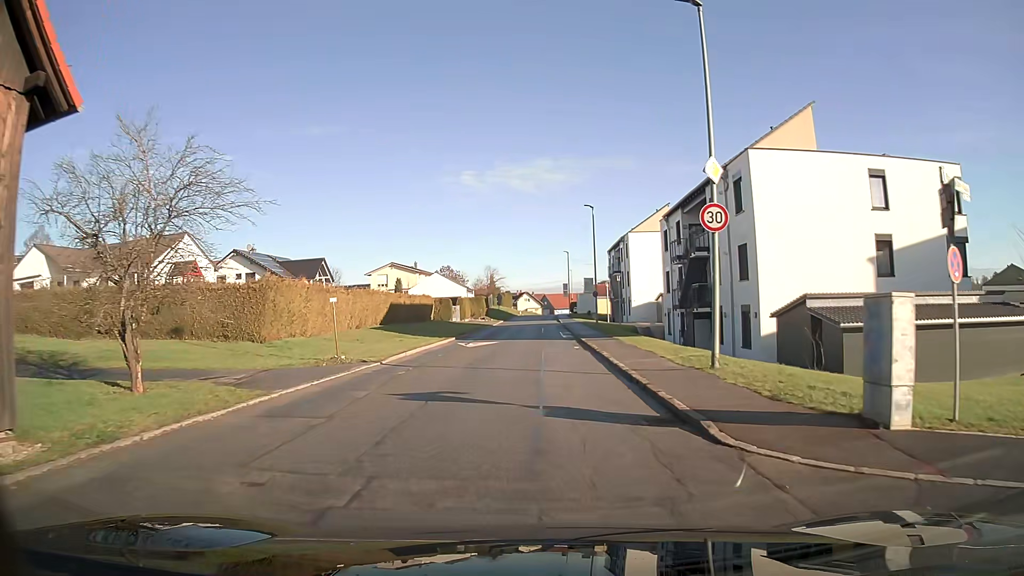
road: tertiary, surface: asphalt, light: Day
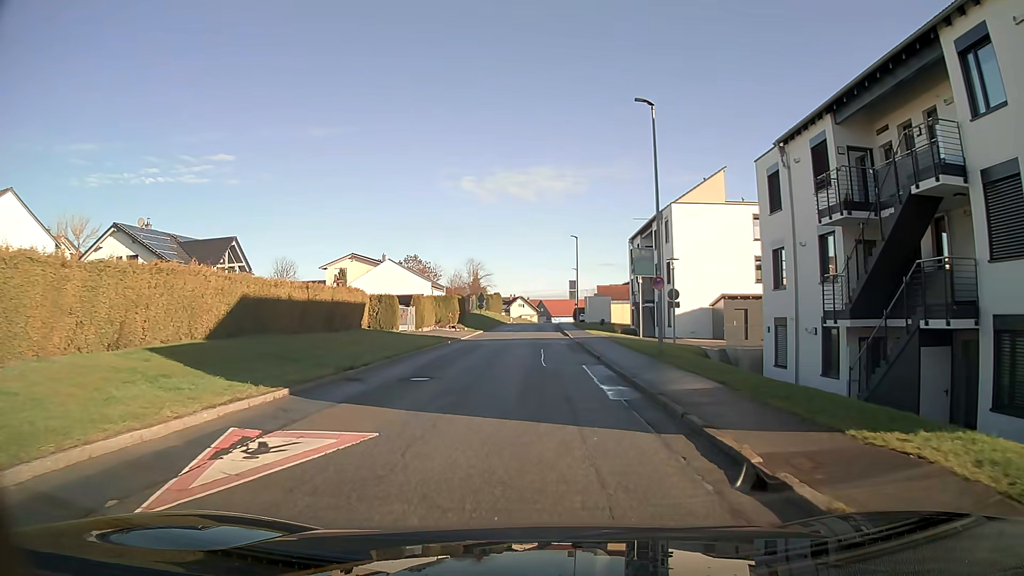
(0.0, +23.4) m; 0°
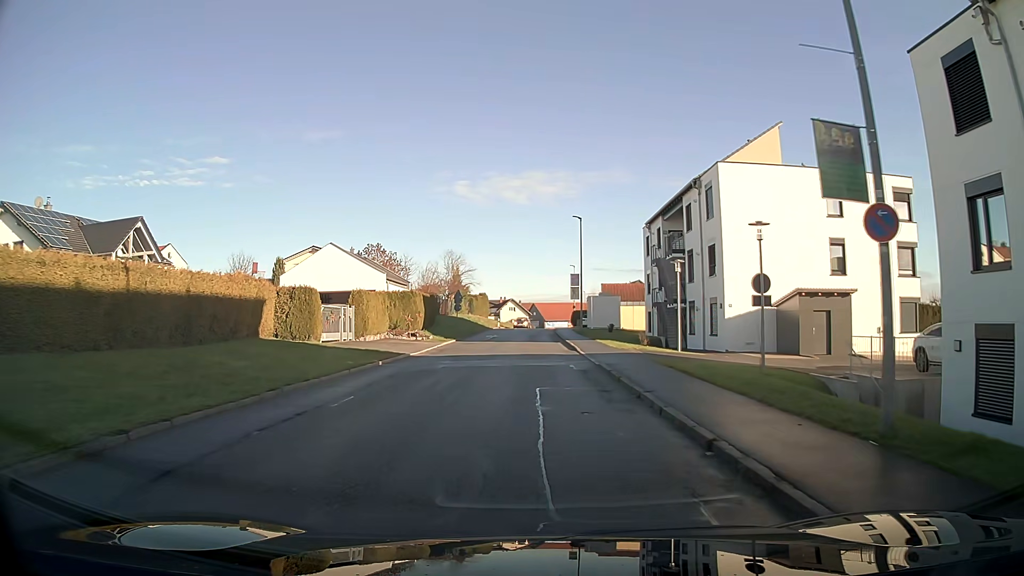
(+0.1, +13.8) m; 0°
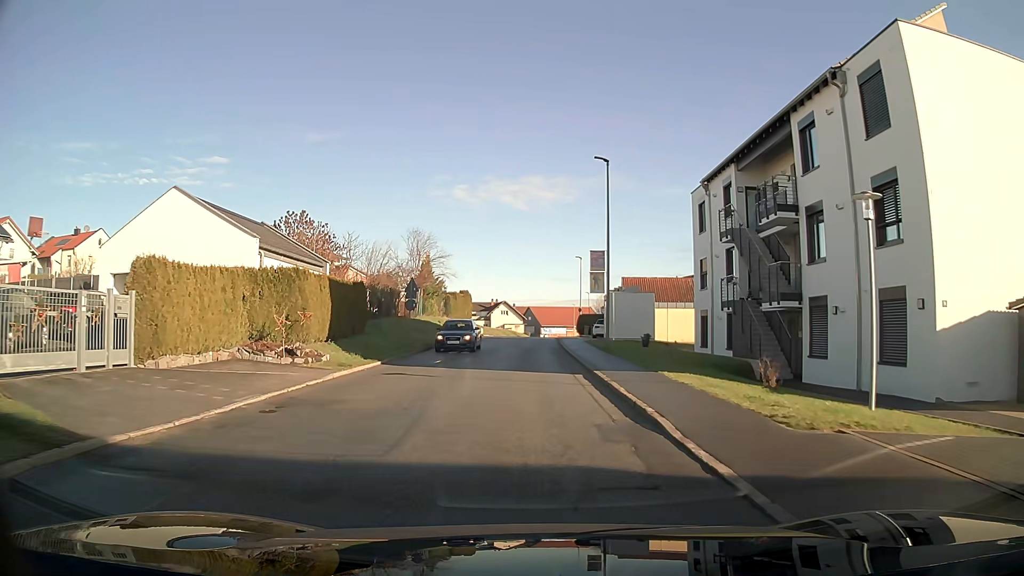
(+0.1, +18.4) m; 0°
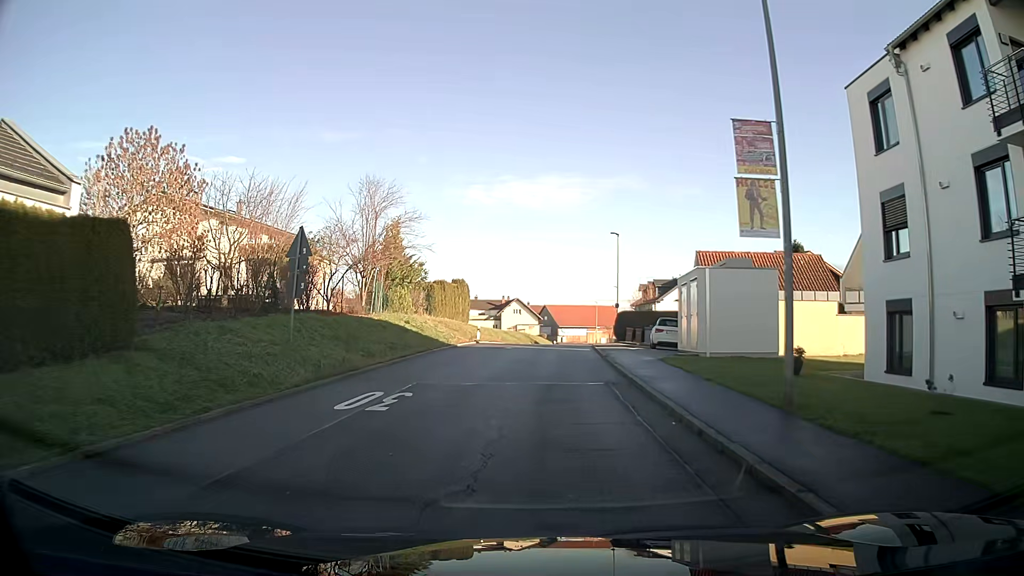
(-0.2, +18.5) m; -1°
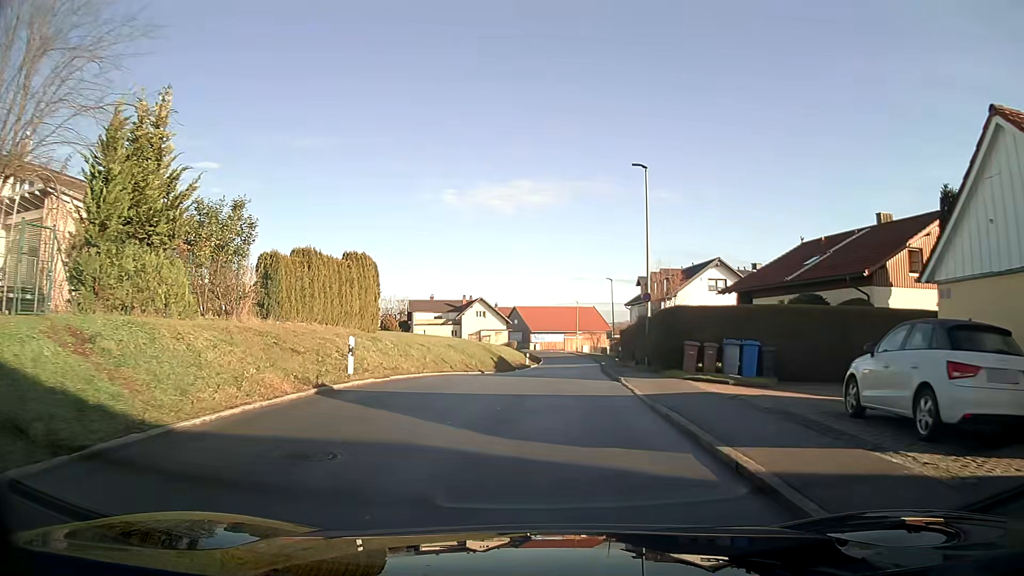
(+0.5, +23.0) m; +3°
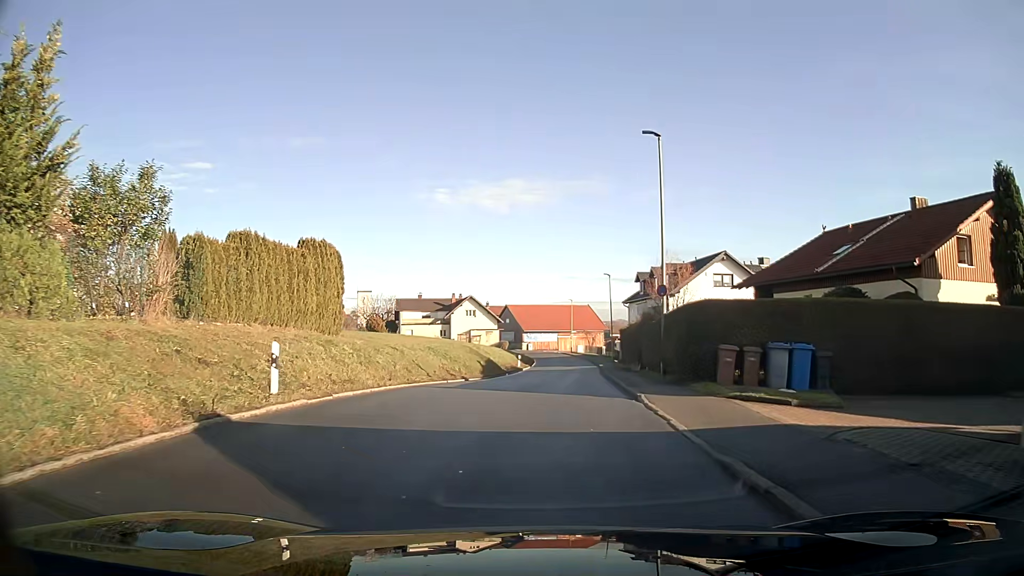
(0.0, +4.7) m; +1°
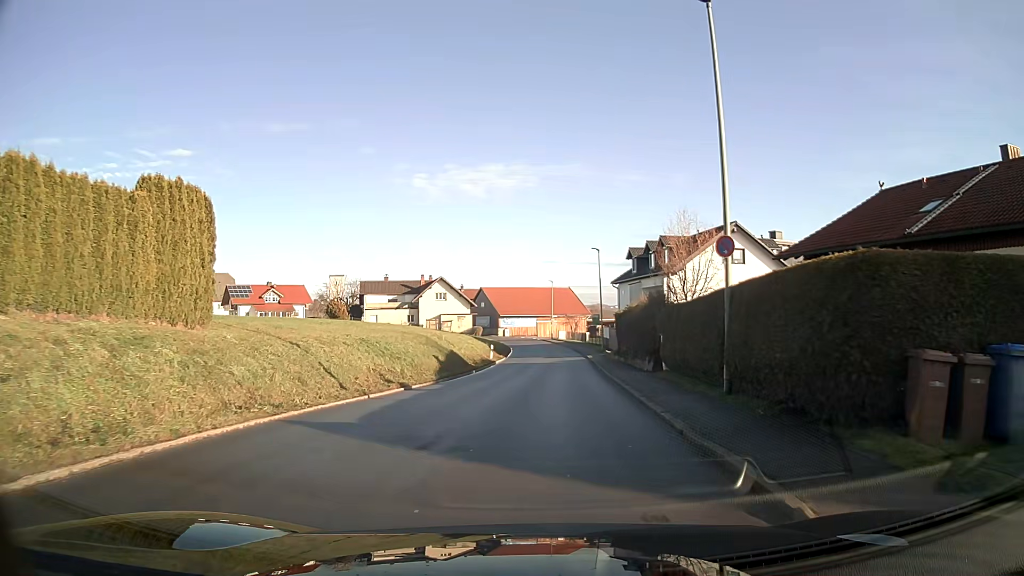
(+0.1, +9.3) m; +2°
(0, +10) (+1, +20) (+1, +30) (+1, +40) (+2, +50) (+2, +60) (+1, +70) (0, +80) (-1, +90) (-4, +100) m
